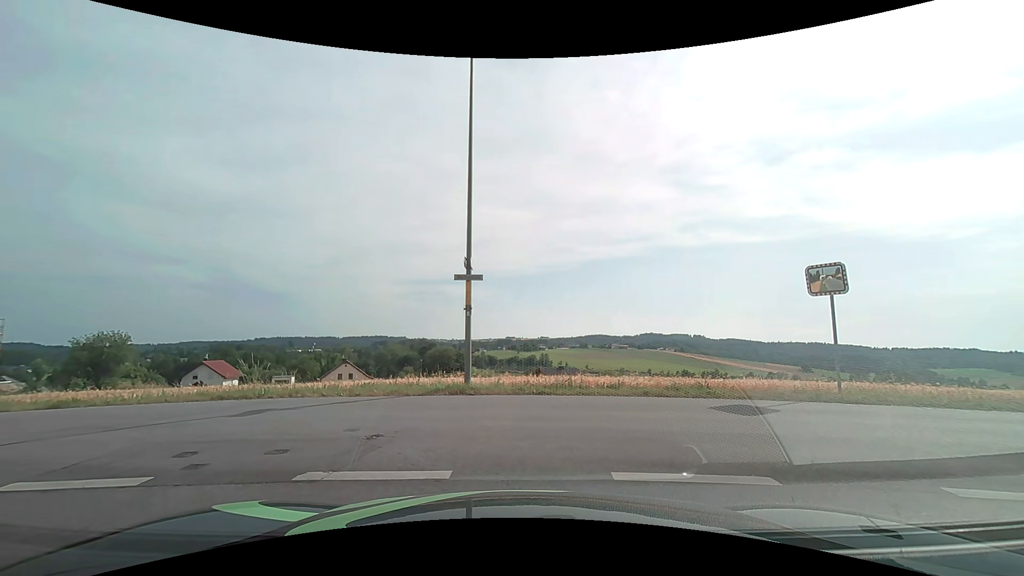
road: residential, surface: asphalt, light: Day
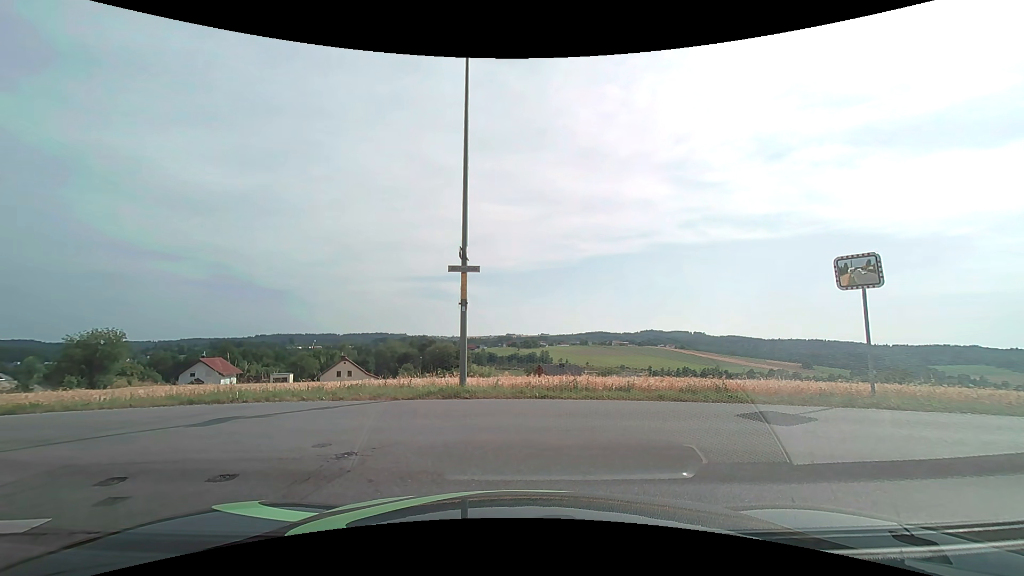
(0.0, +1.2) m; 0°
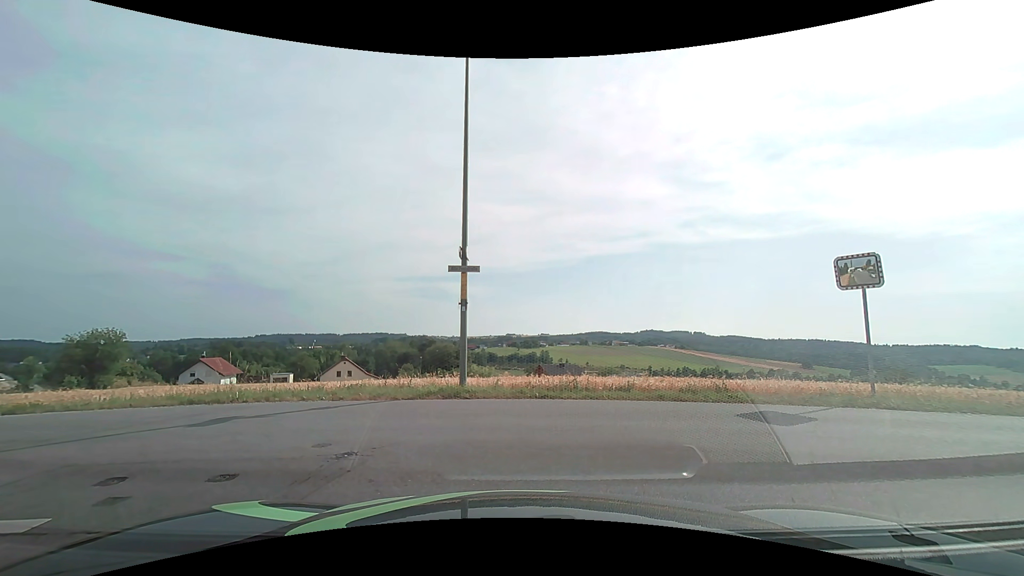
(0.0, 0.0) m; 0°
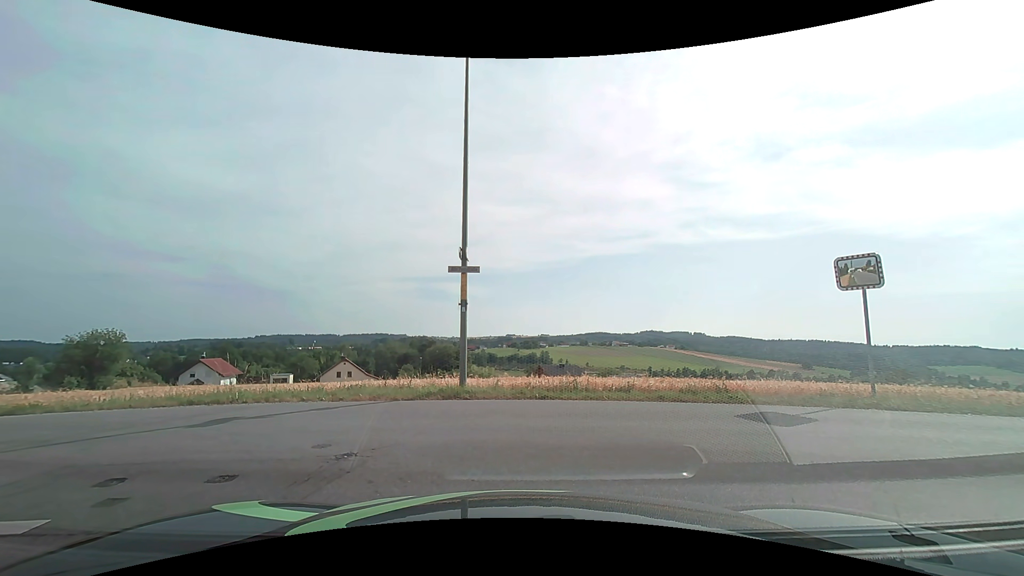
(0.0, 0.0) m; 0°
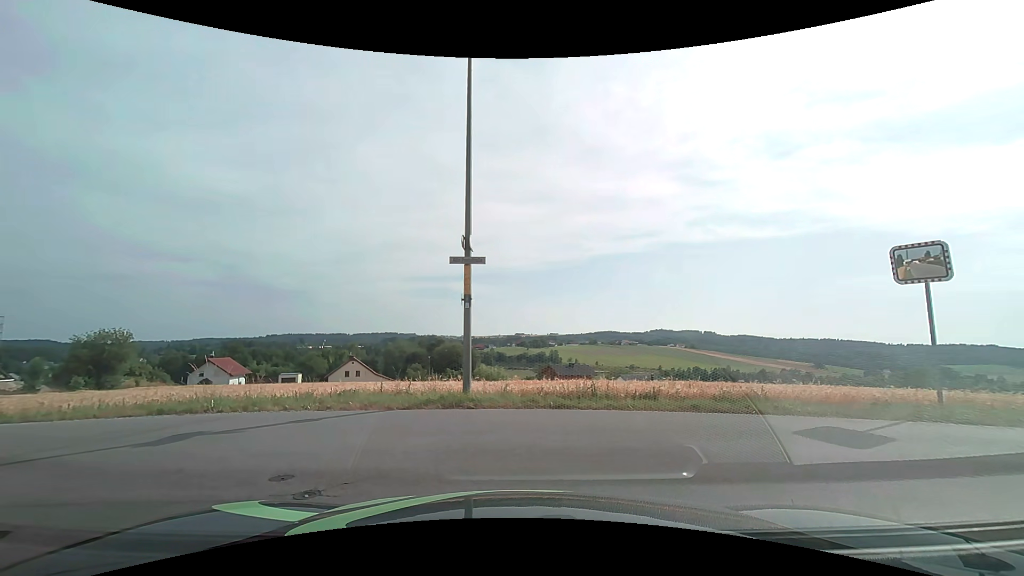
(0.0, +1.4) m; -2°
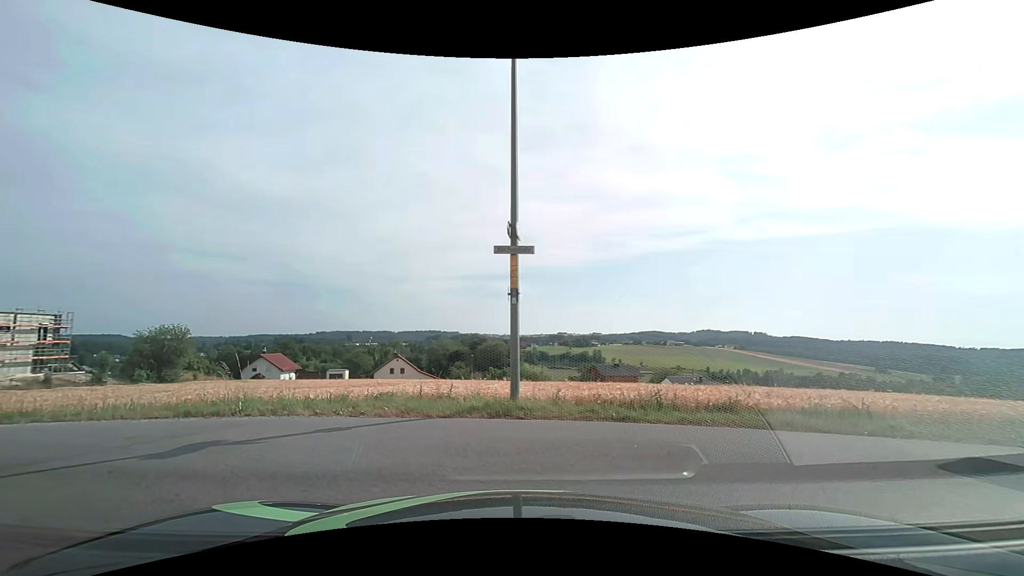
(0.0, +1.2) m; -5°
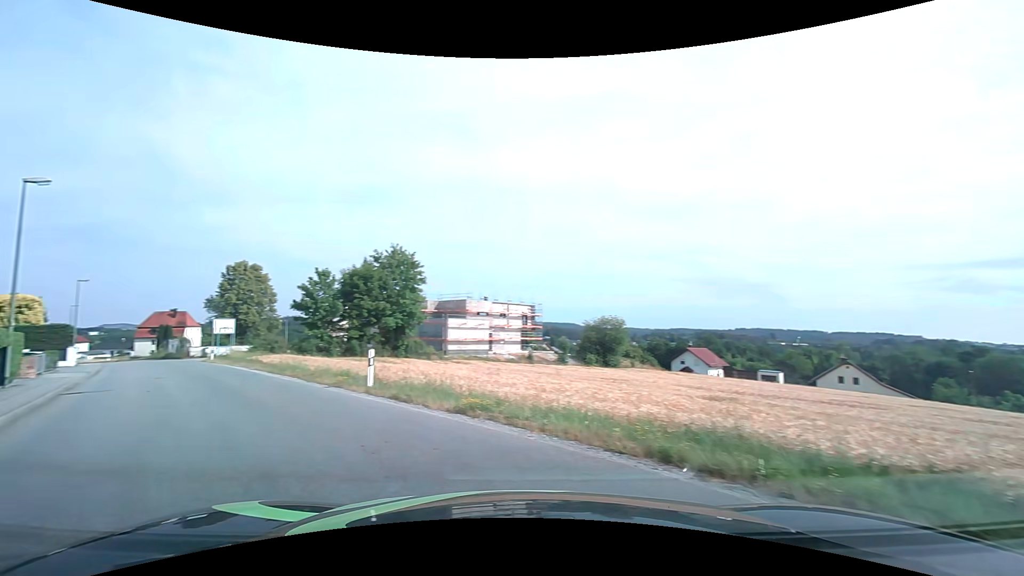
(-1.7, +5.1) m; -44°
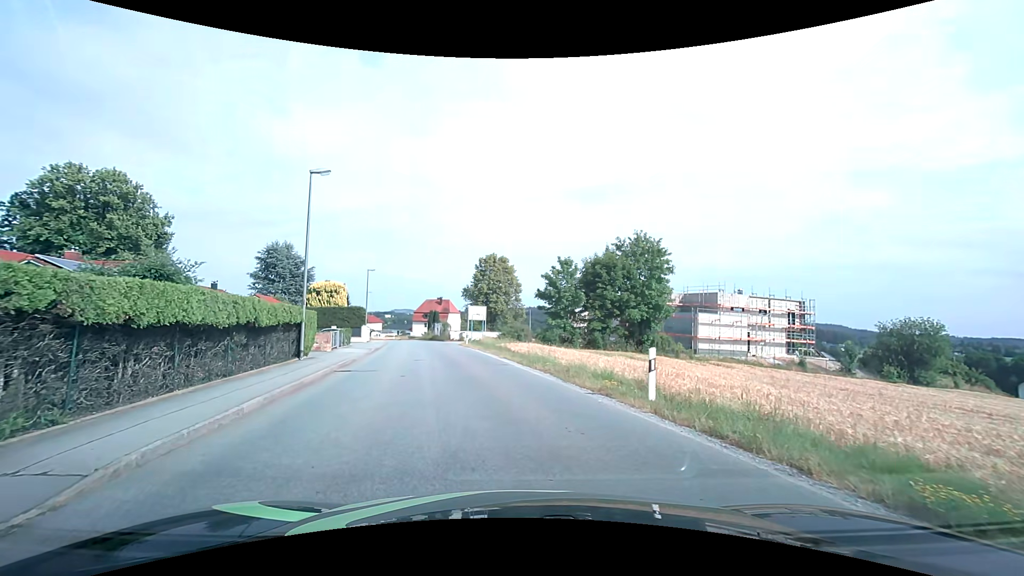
(-1.2, +4.1) m; -26°
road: unclassified
(0, +10) (-1, +20) (-3, +30) (-5, +39) (-8, +49) (-10, +59) (-13, +69) (-16, +78) (-19, +88) (-23, +97) m
